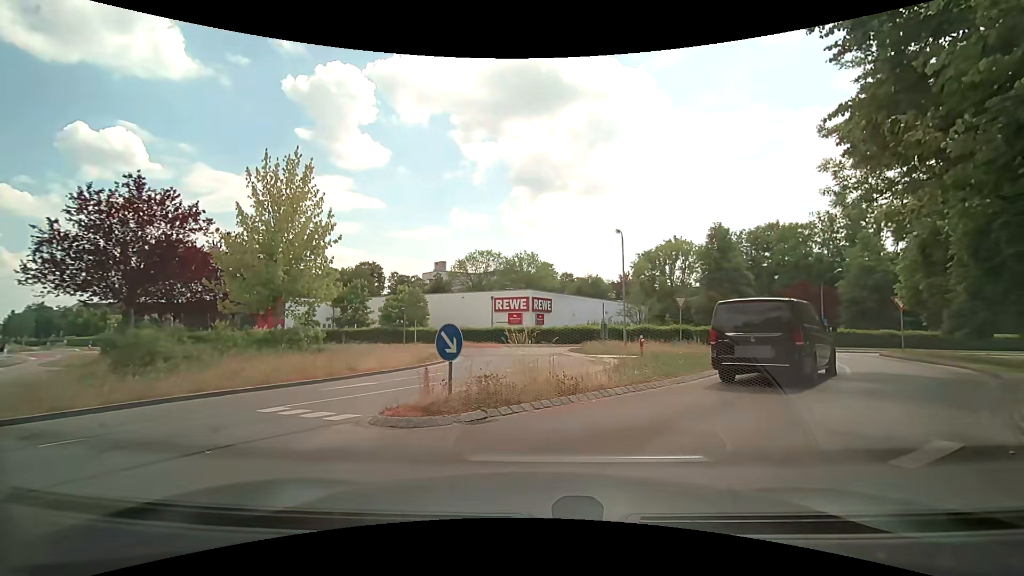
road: residential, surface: asphalt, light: Day
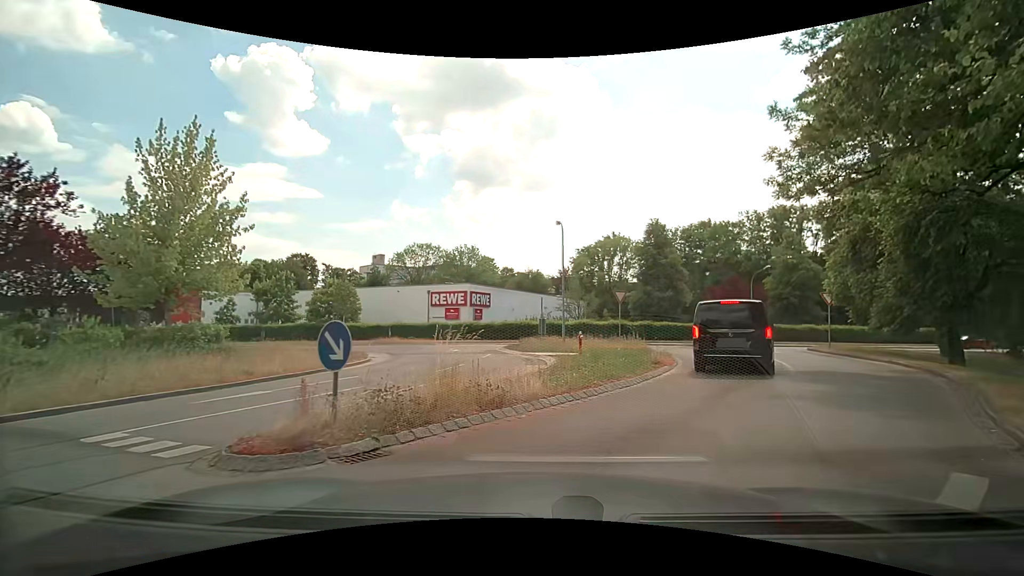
(+0.1, +1.8) m; +6°
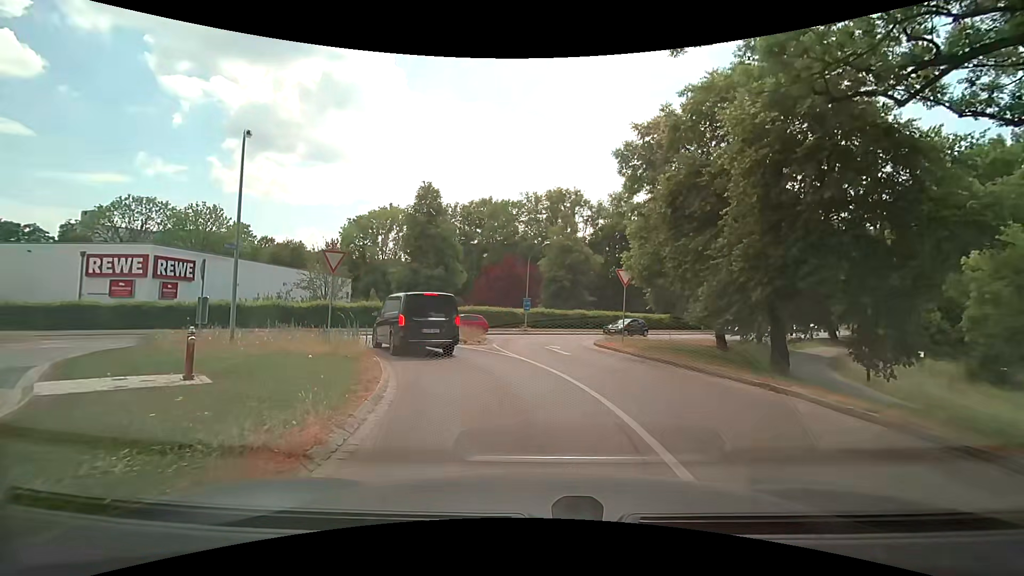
(+3.4, +11.1) m; +25°
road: tertiary
